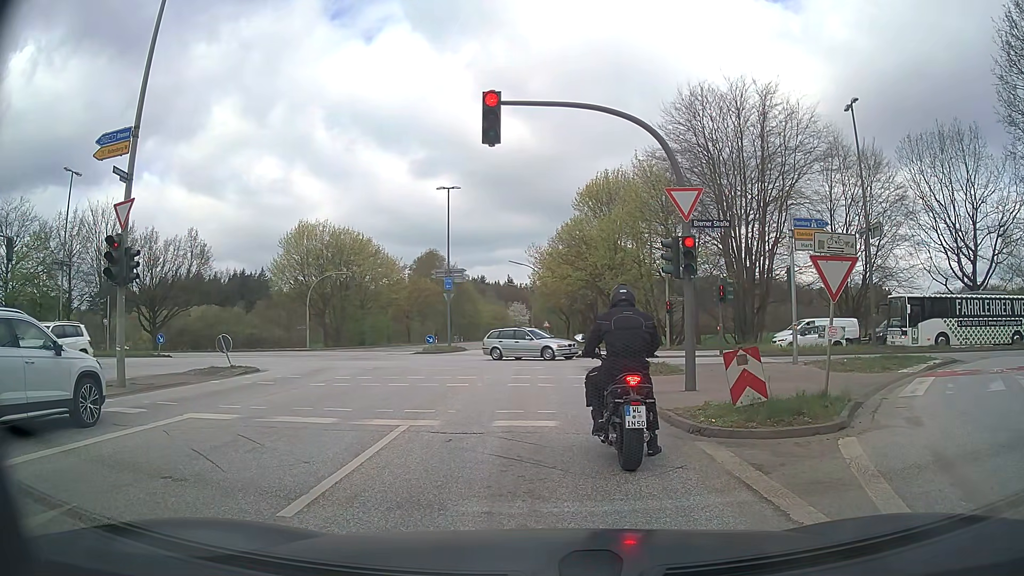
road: secondary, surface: asphalt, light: Day
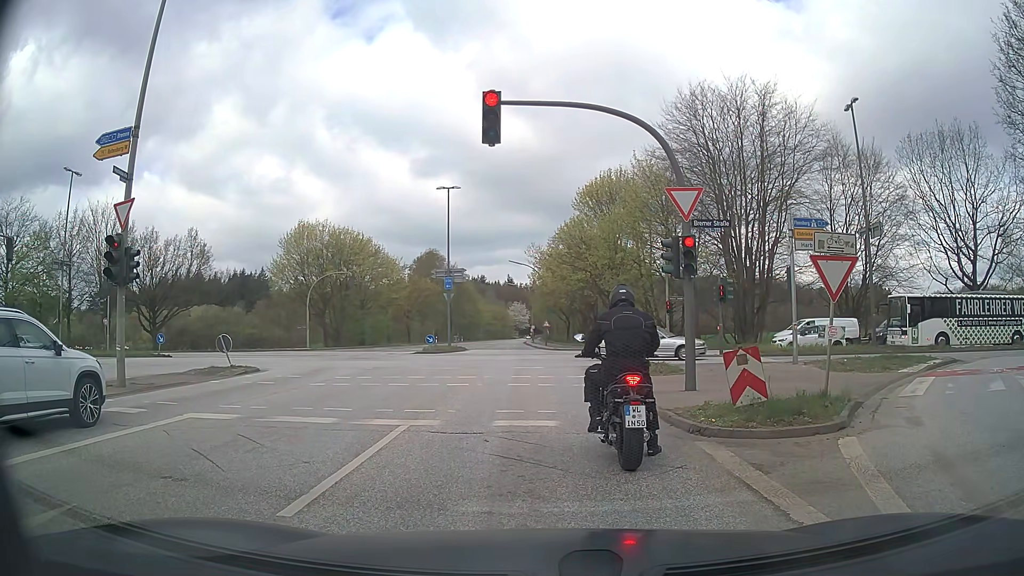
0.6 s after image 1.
(0.0, 0.0) m; 0°
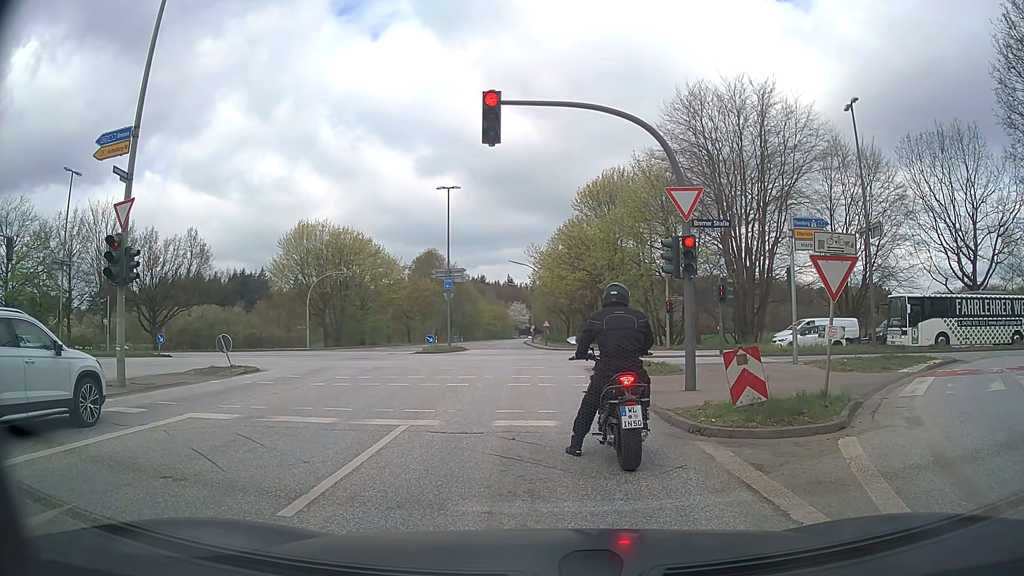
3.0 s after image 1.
(0.0, 0.0) m; 0°
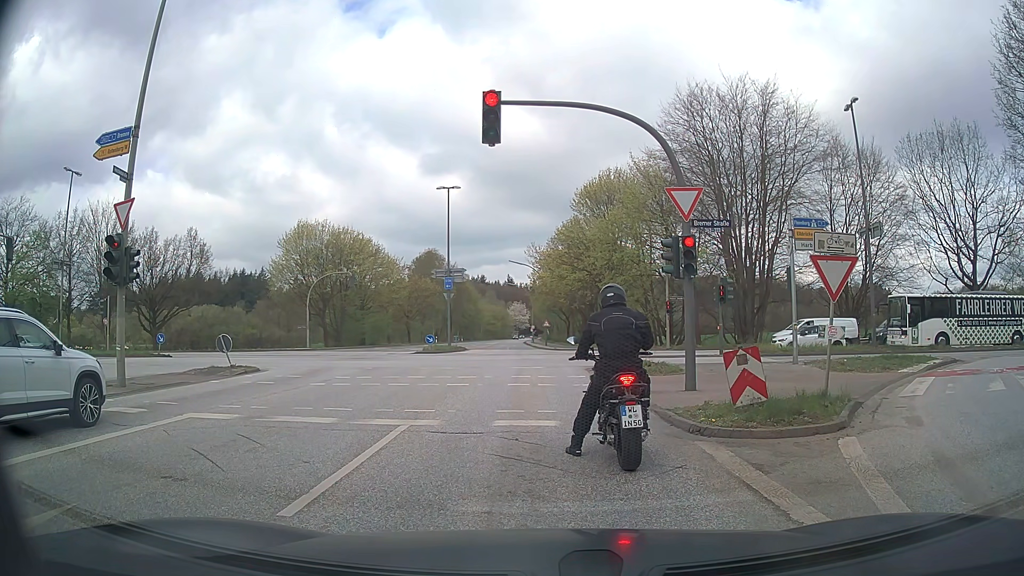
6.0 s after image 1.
(0.0, 0.0) m; 0°
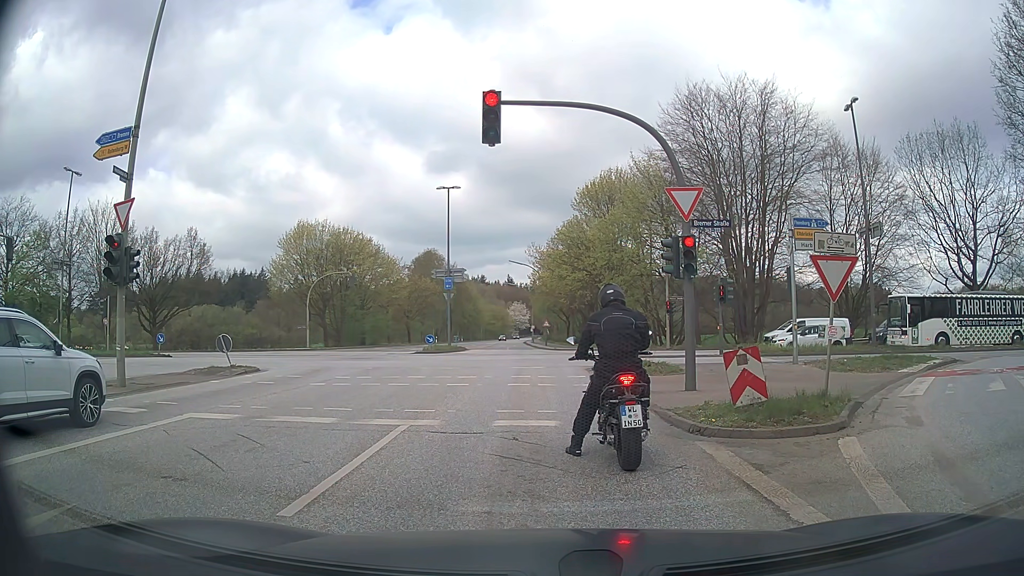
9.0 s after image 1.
(0.0, 0.0) m; 0°
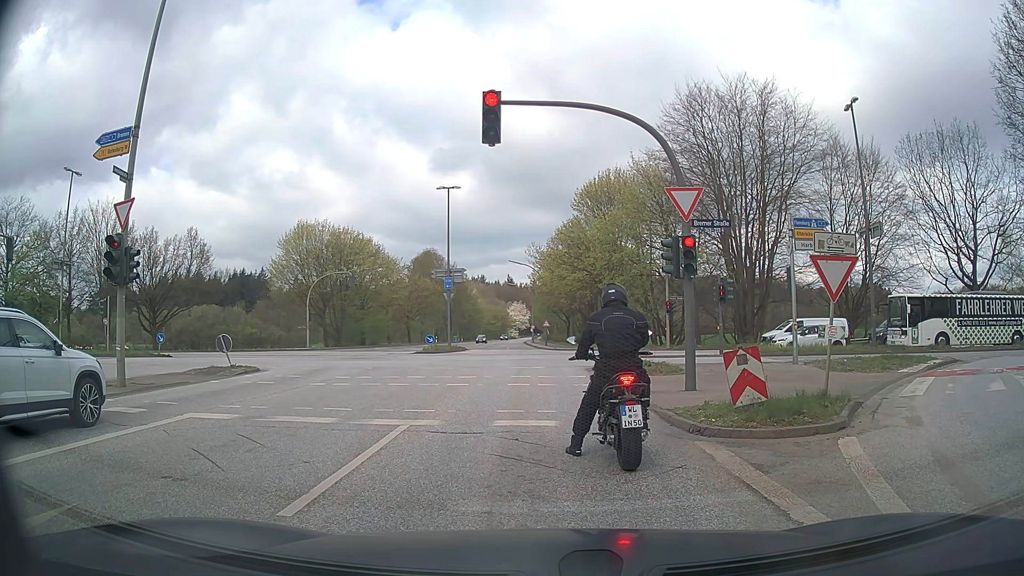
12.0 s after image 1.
(0.0, 0.0) m; 0°
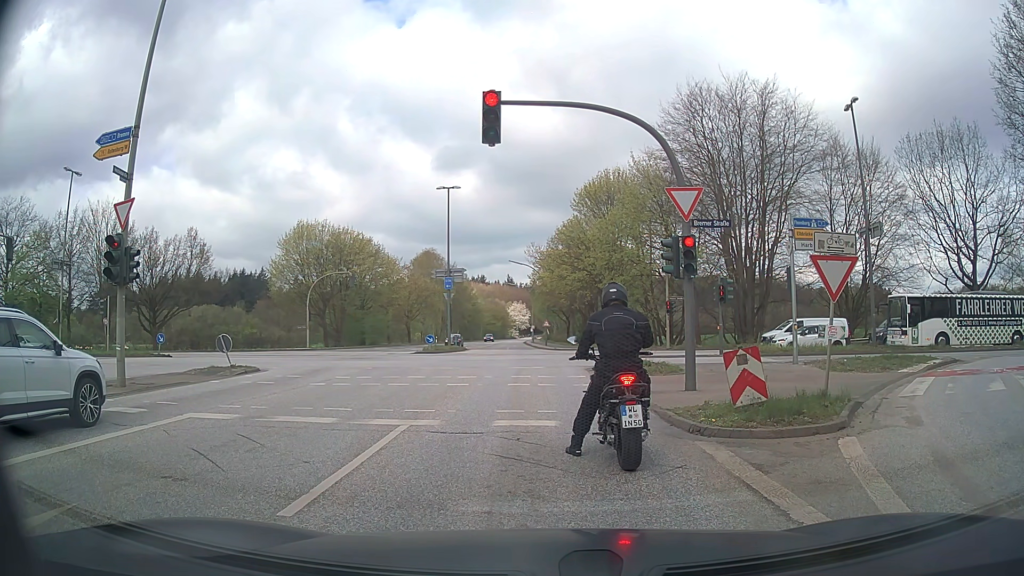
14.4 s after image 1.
(0.0, 0.0) m; 0°
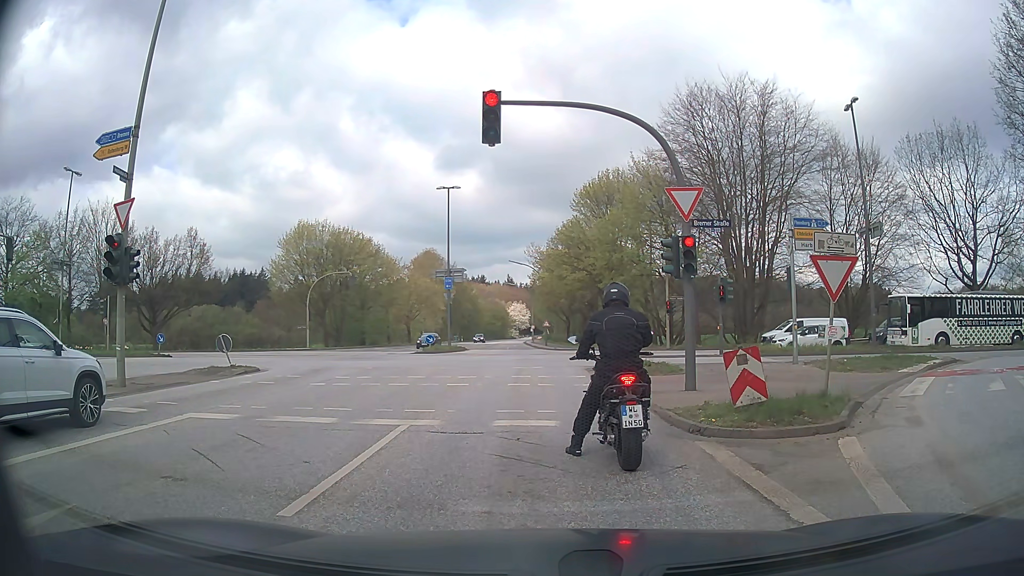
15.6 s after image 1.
(0.0, 0.0) m; 0°
